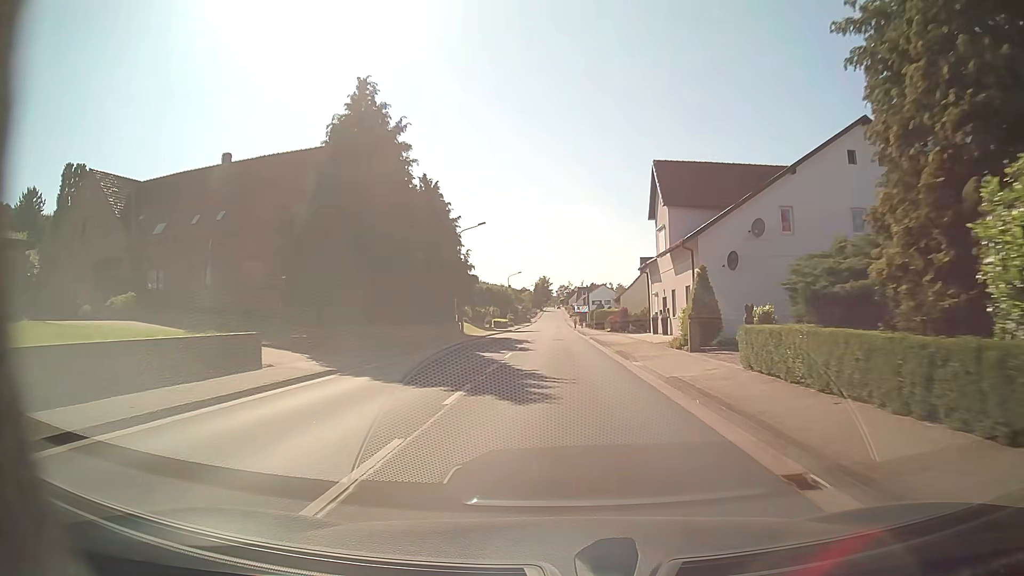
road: tertiary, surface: asphalt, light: Day
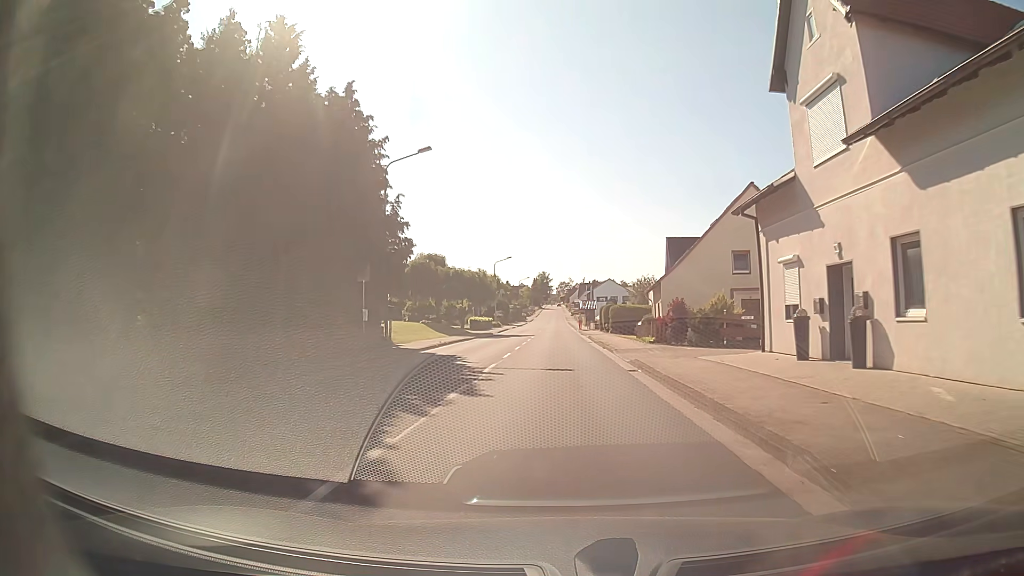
(-0.2, +24.4) m; 0°
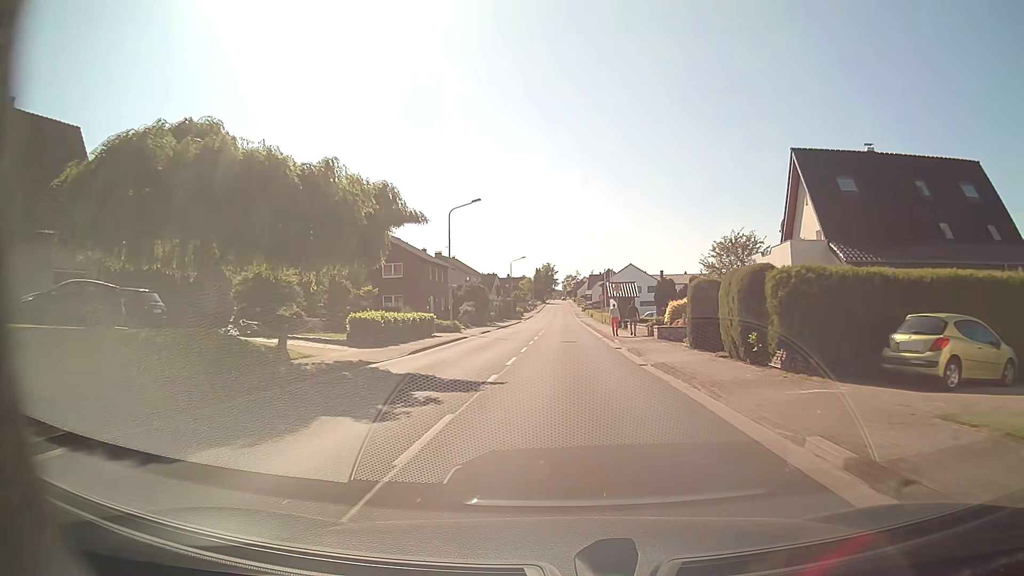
(-0.4, +40.7) m; -1°
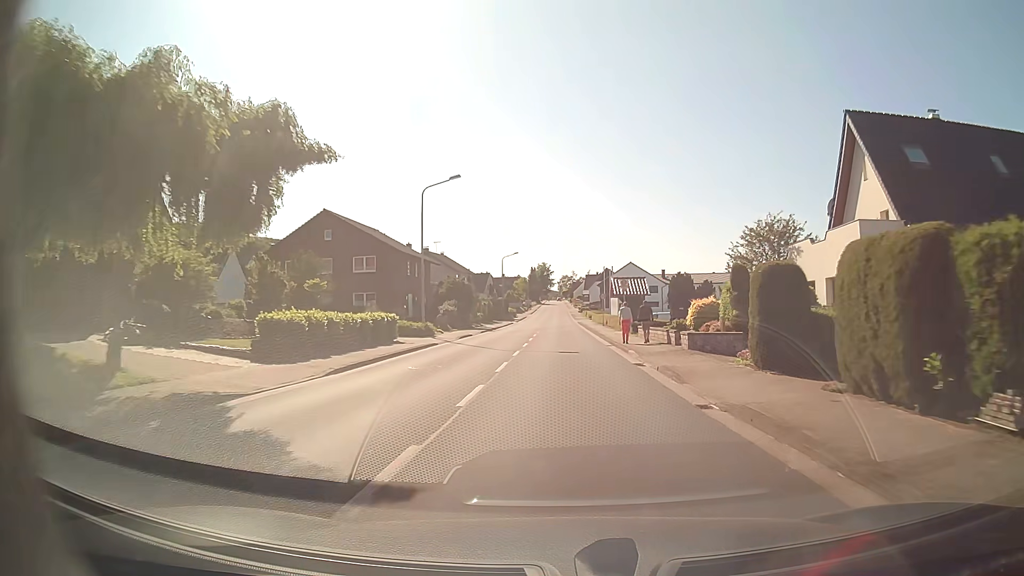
(0.0, +8.1) m; +1°
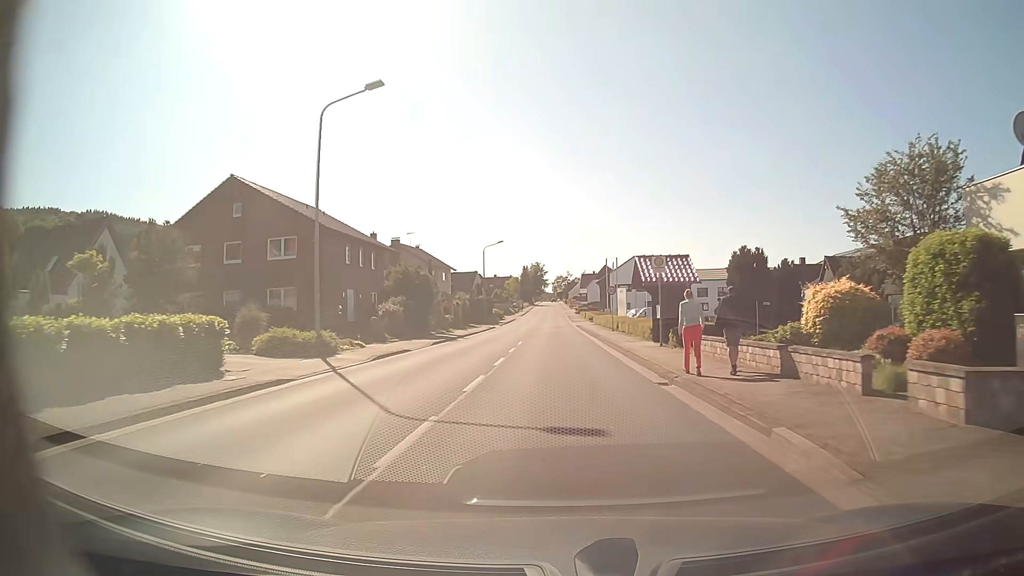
(+0.1, +16.2) m; 0°
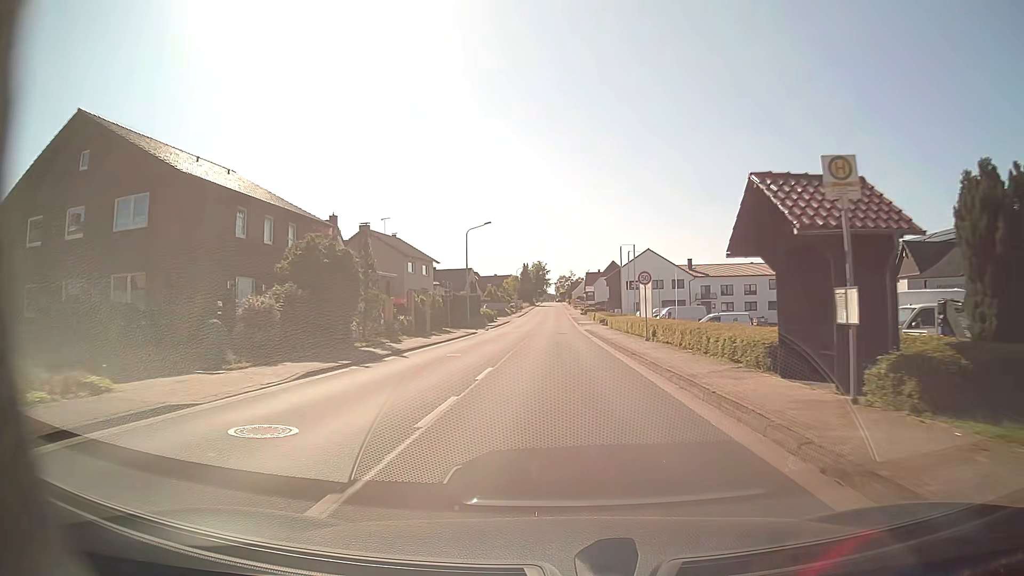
(0.0, +16.1) m; 0°
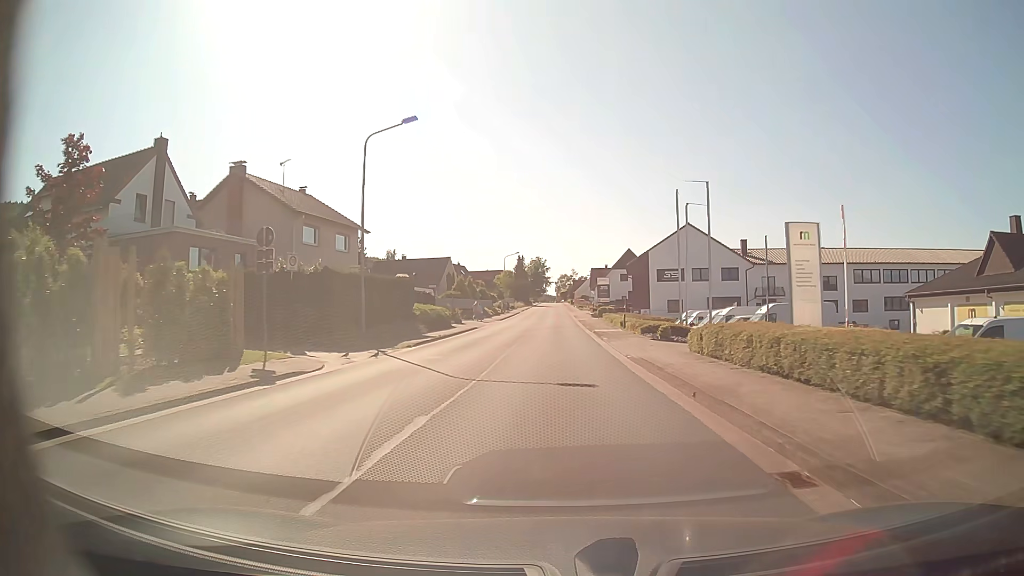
(-0.1, +32.2) m; 0°
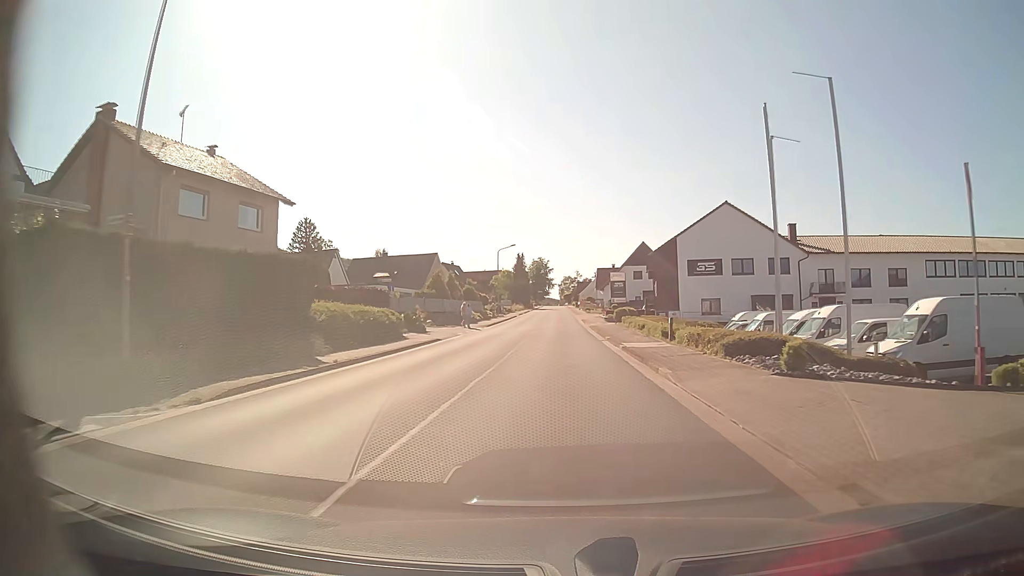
(-0.1, +16.1) m; -1°
(0, +10) (0, +20) (0, +30) (0, +40) (0, +50) (0, +60) (0, +70) (0, +80) (0, +90) (0, +100) m
